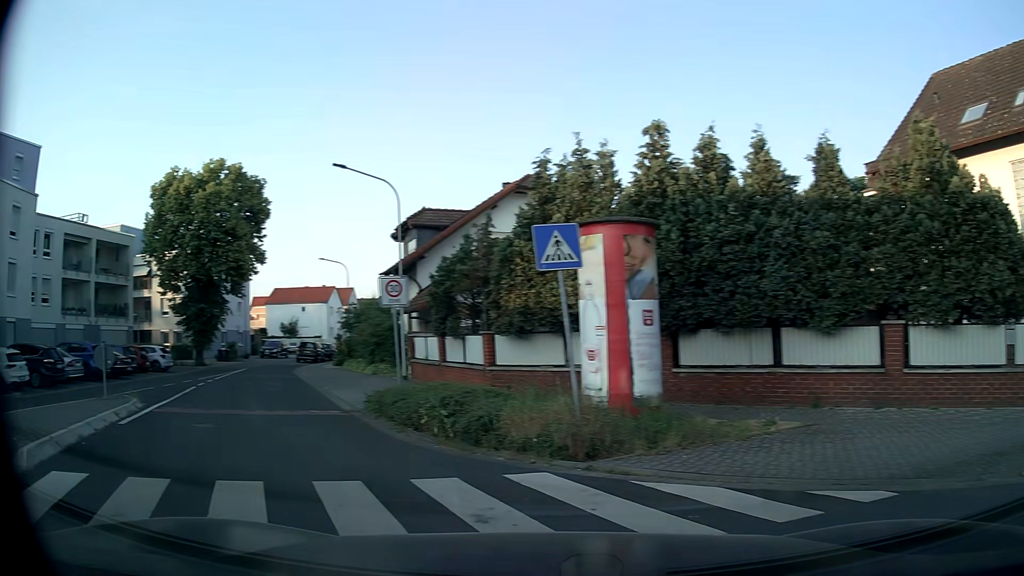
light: Day
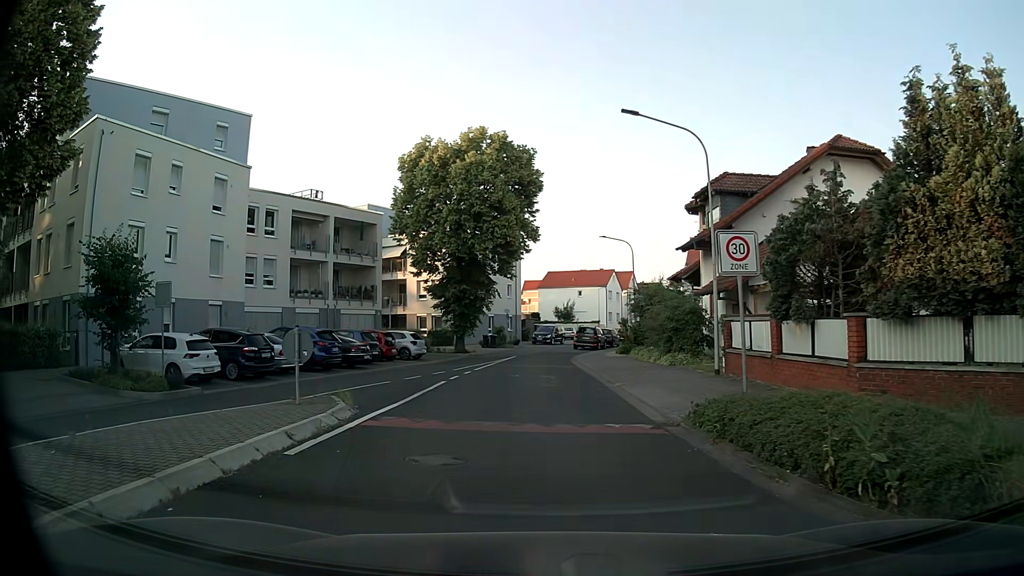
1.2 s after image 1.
(-1.3, +4.8) m; -21°
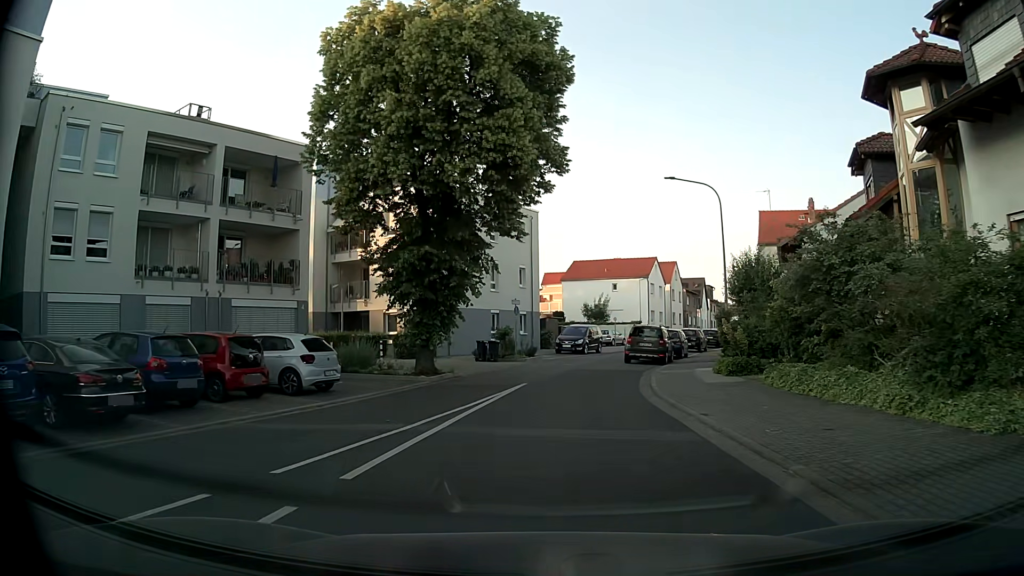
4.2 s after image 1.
(-0.6, +18.8) m; -3°
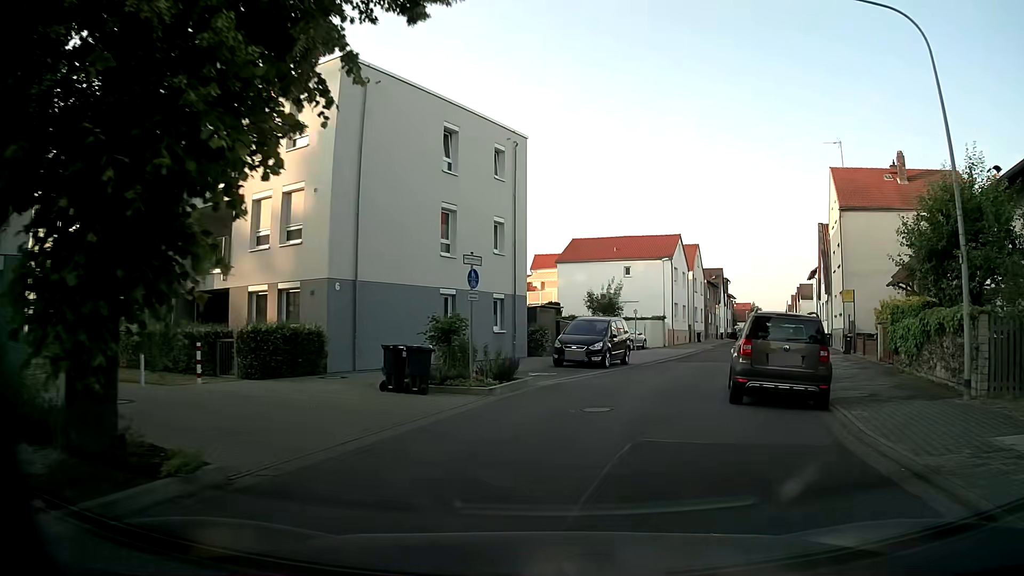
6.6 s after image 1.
(+0.2, +17.0) m; +2°
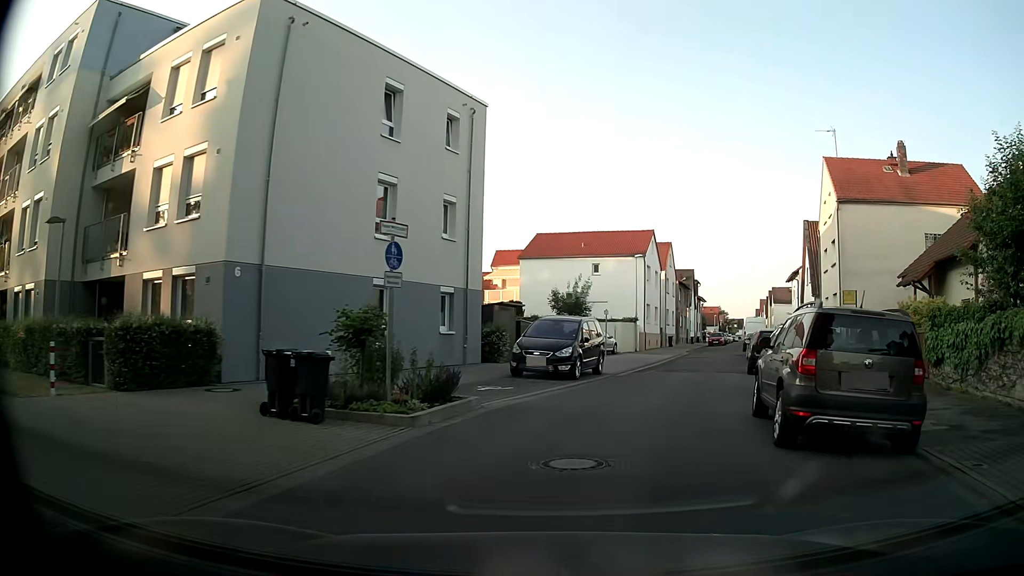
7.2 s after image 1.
(+0.1, +4.3) m; +3°
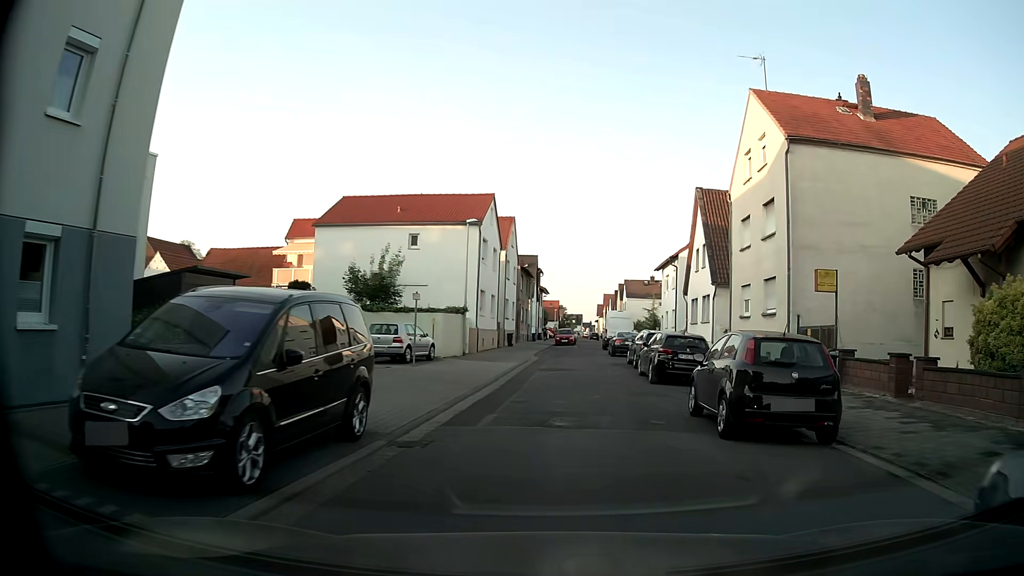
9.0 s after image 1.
(+1.5, +12.6) m; +13°
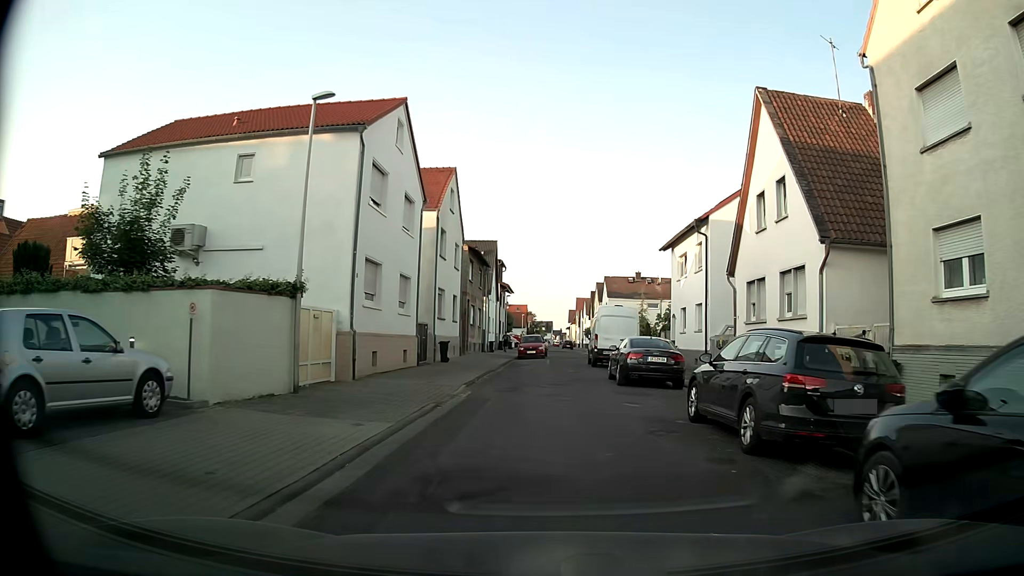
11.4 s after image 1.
(+0.8, +17.6) m; +4°
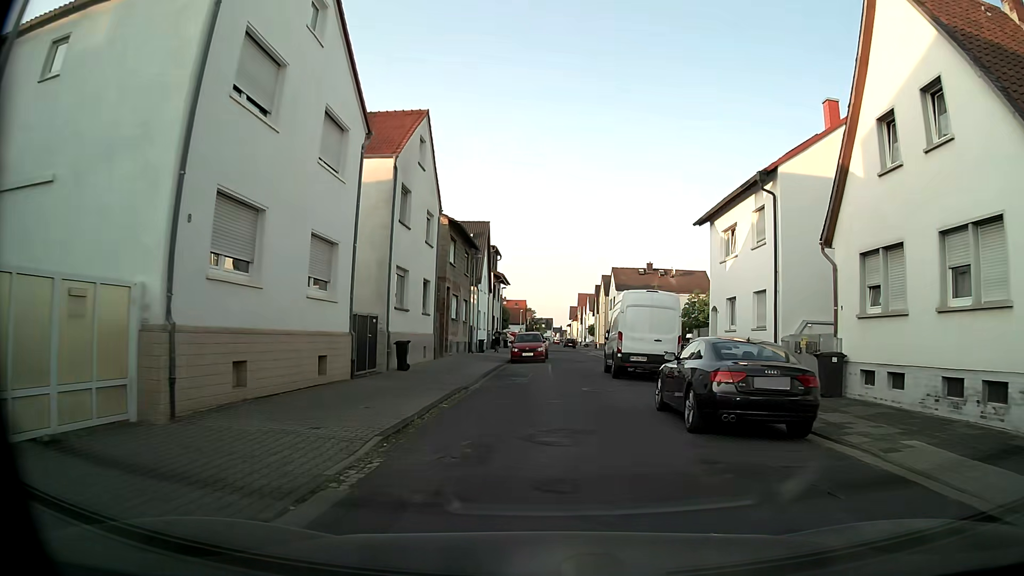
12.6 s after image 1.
(-0.2, +9.2) m; -2°
